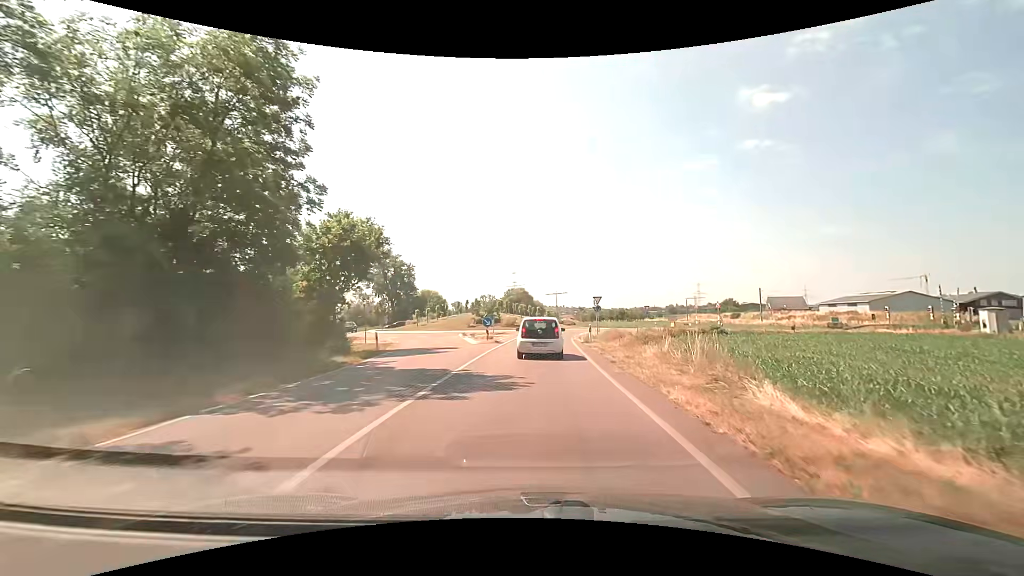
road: secondary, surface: asphalt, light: Day
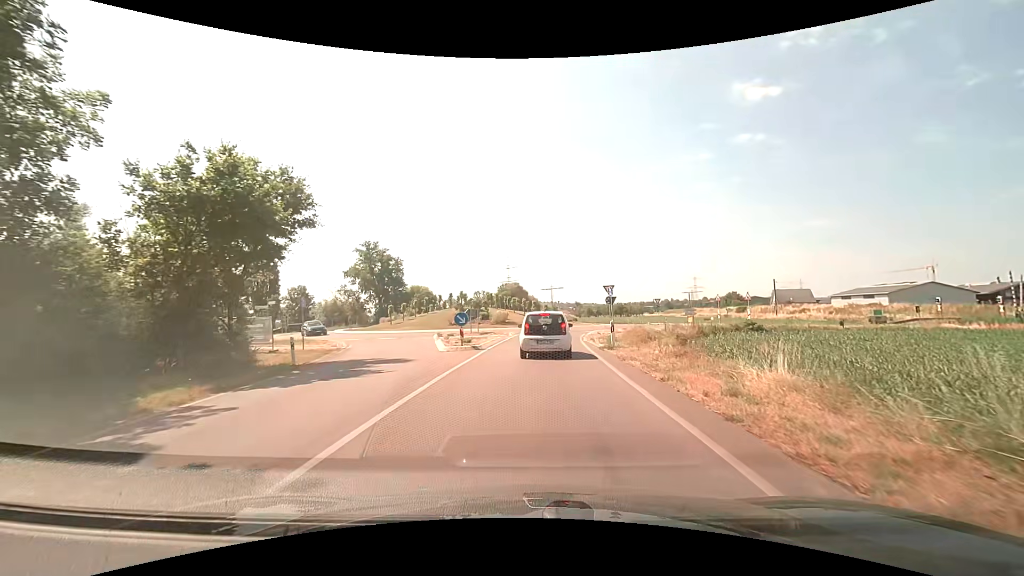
(0.0, +9.5) m; 0°
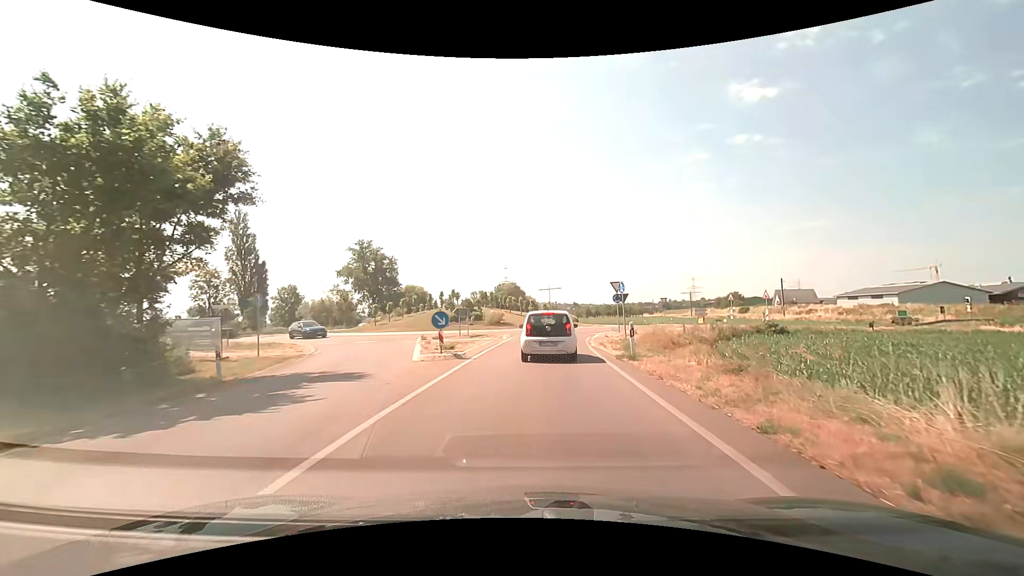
(0.0, +4.3) m; 0°
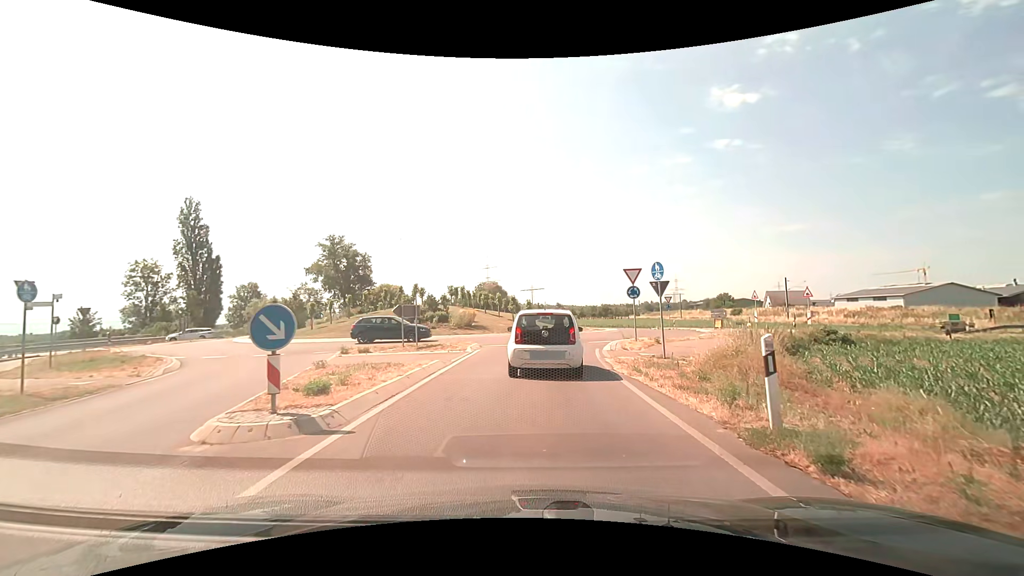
(+0.1, +9.7) m; +2°
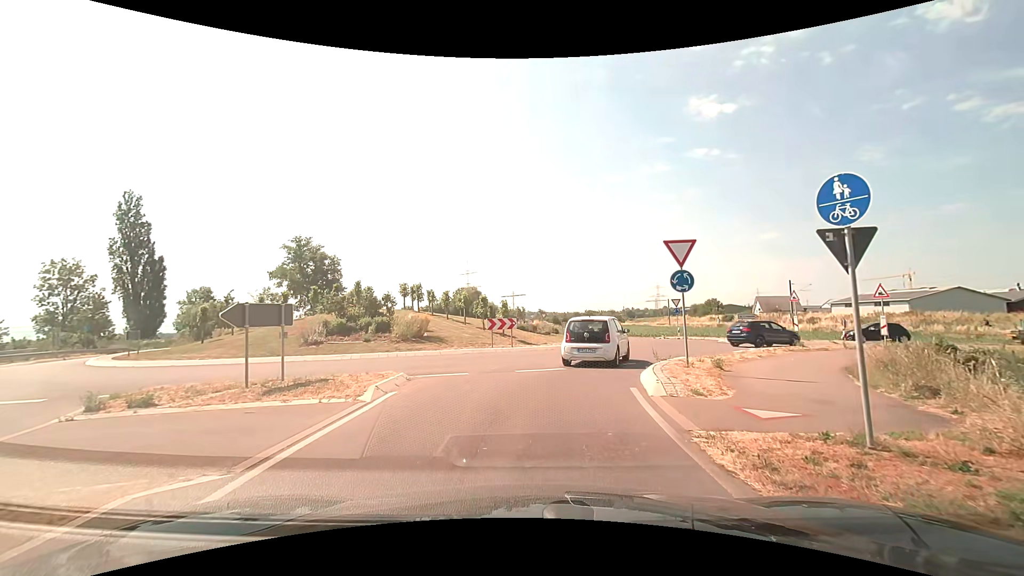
(+0.2, +9.9) m; +1°
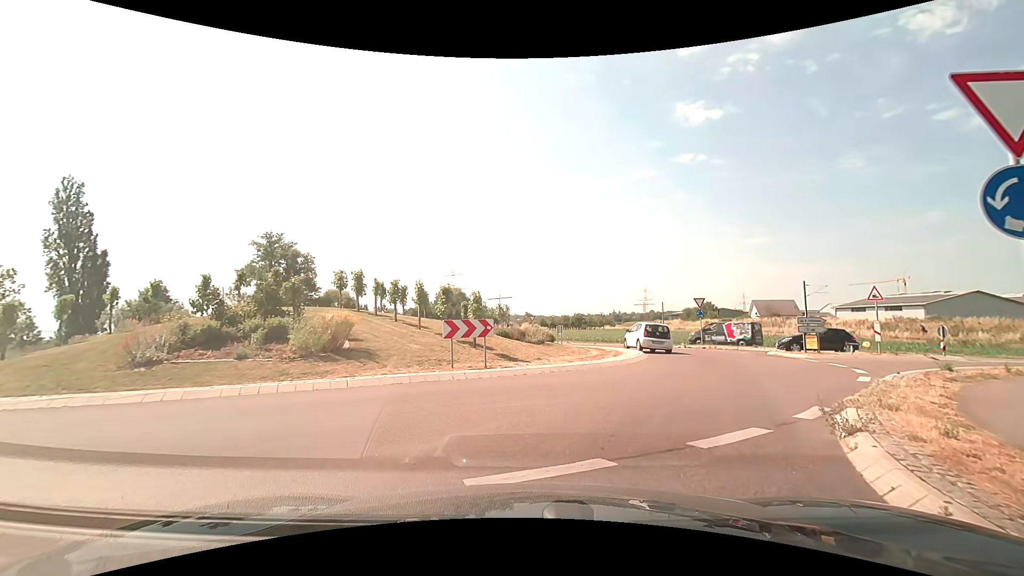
(+0.1, +9.3) m; +2°
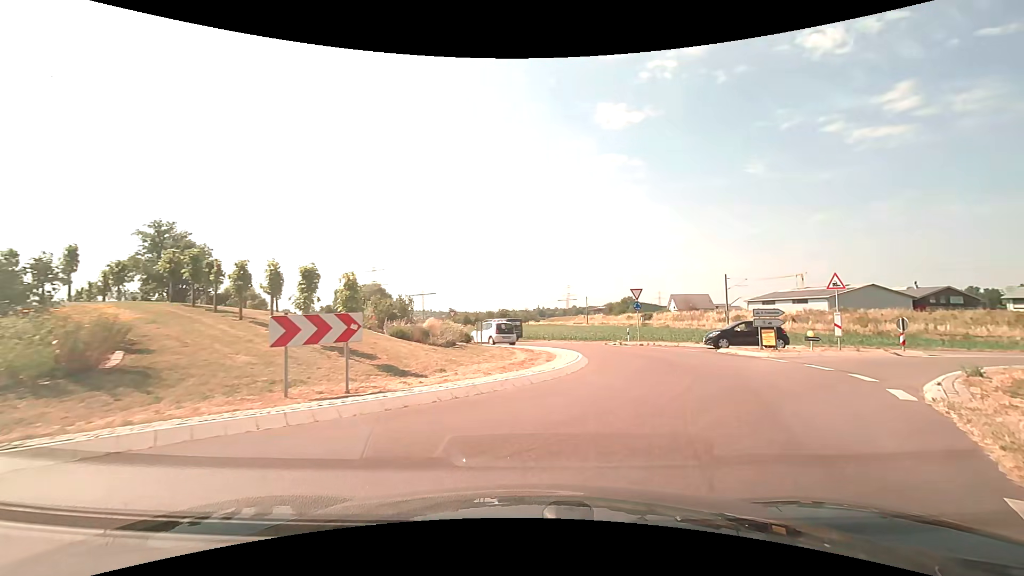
(+0.4, +5.3) m; +9°
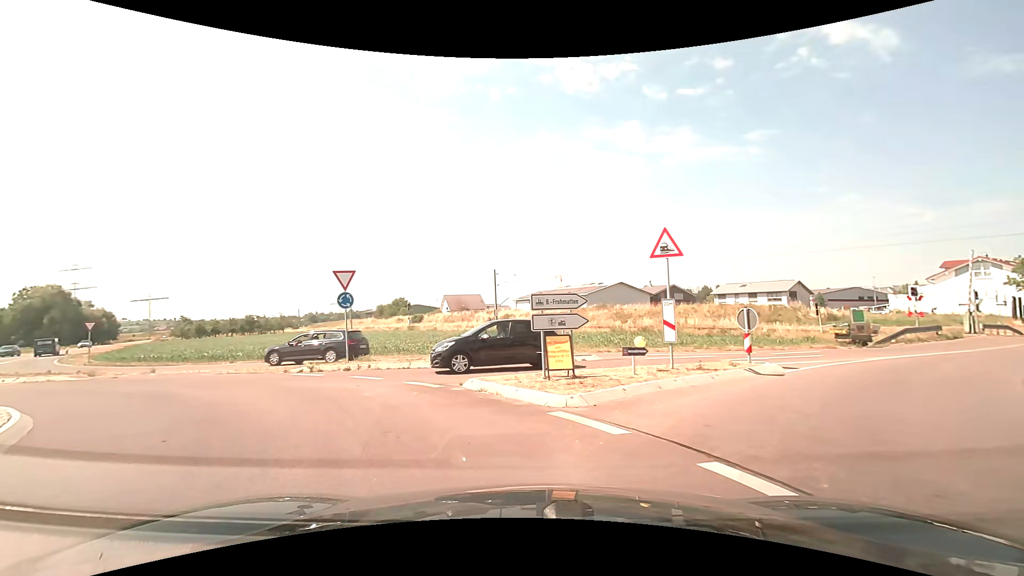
(+4.4, +12.8) m; +24°
(-3, +9) (-11, +16) (-20, +19) (-29, +23) (-37, +30) (-43, +37) (-50, +45) (-56, +53) (-61, +61) (-67, +69) m
